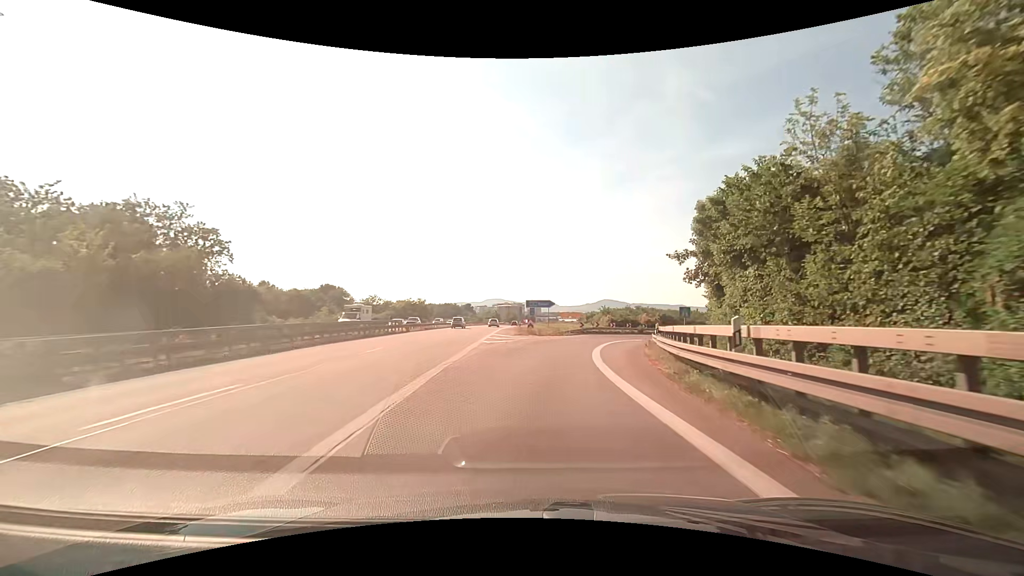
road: trunk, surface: asphalt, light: Day
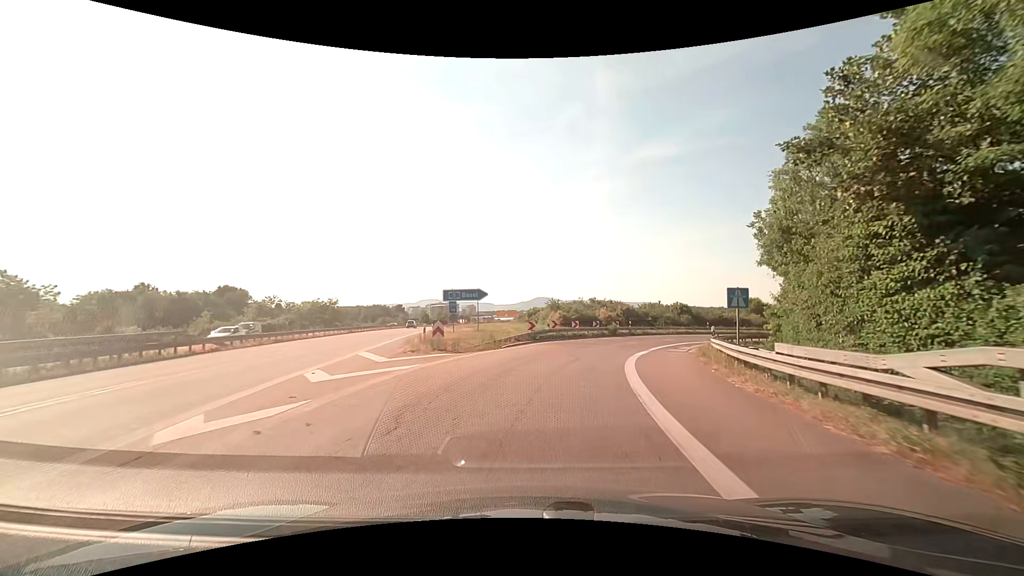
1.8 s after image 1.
(+0.9, +20.7) m; +8°
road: motorway_link
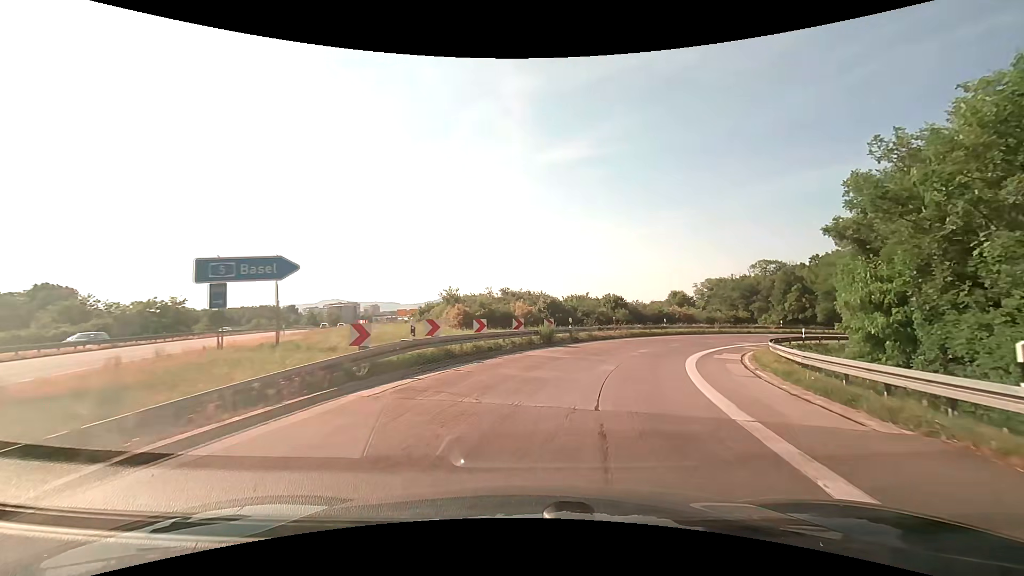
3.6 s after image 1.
(+1.4, +19.4) m; +10°
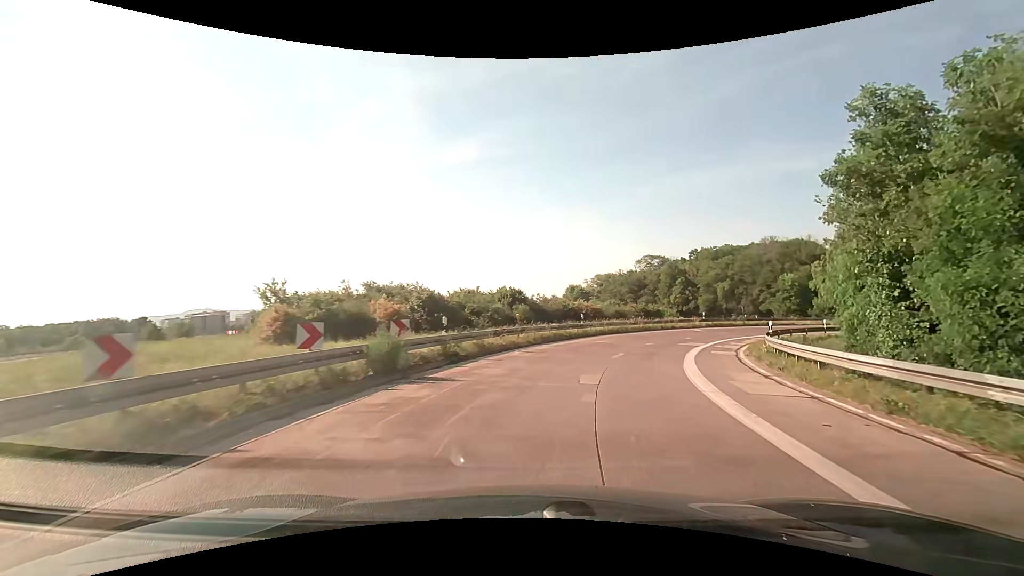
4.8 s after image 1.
(+1.3, +12.8) m; +12°
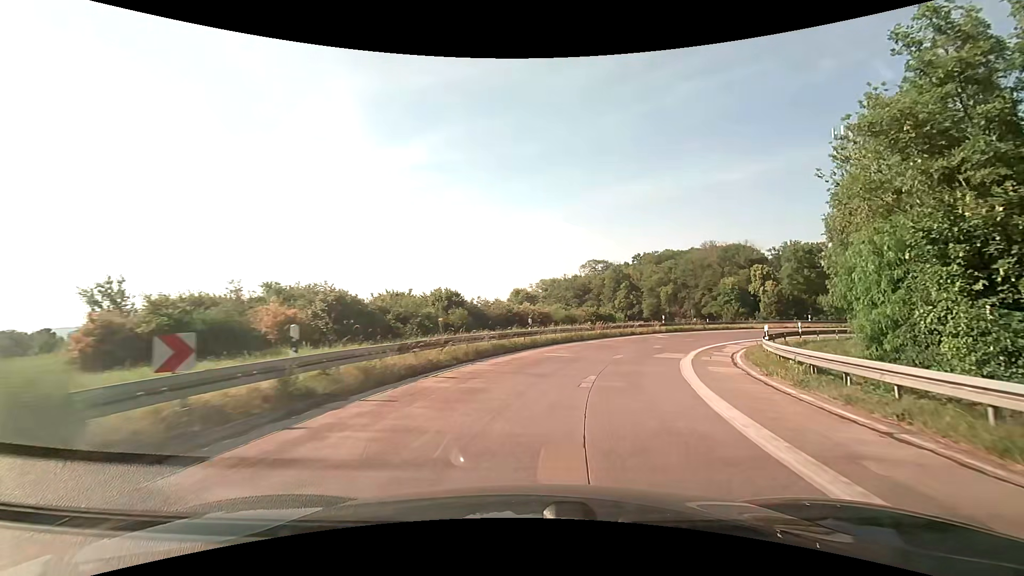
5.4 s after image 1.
(+0.3, +6.5) m; +6°
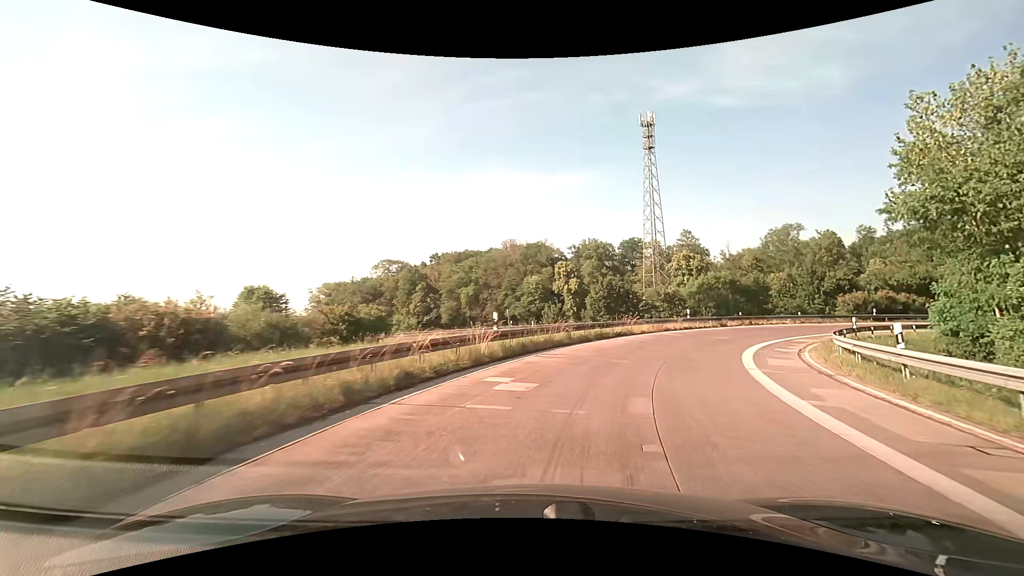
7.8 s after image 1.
(+5.2, +26.5) m; +22°
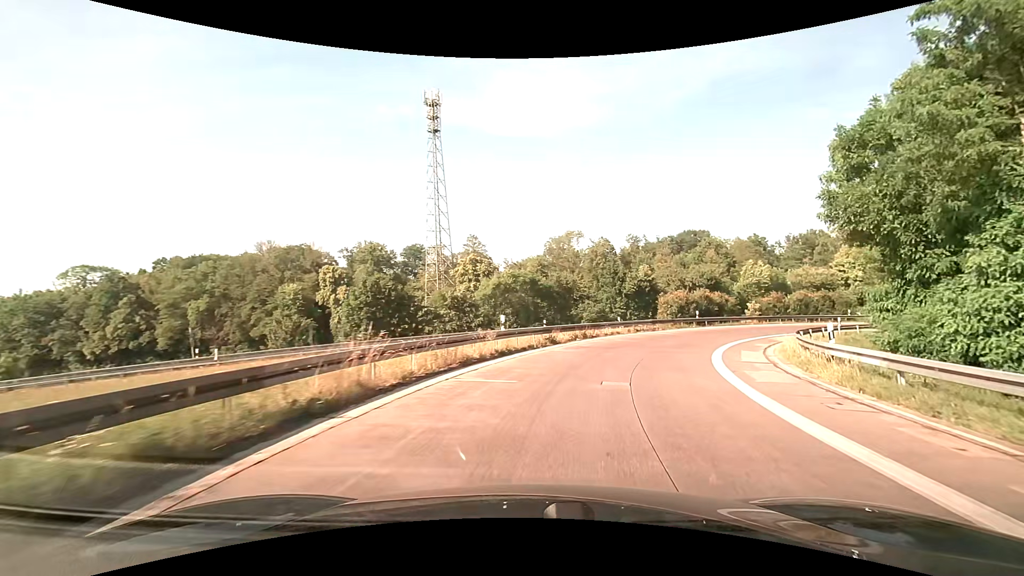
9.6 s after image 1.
(+4.2, +19.2) m; +25°
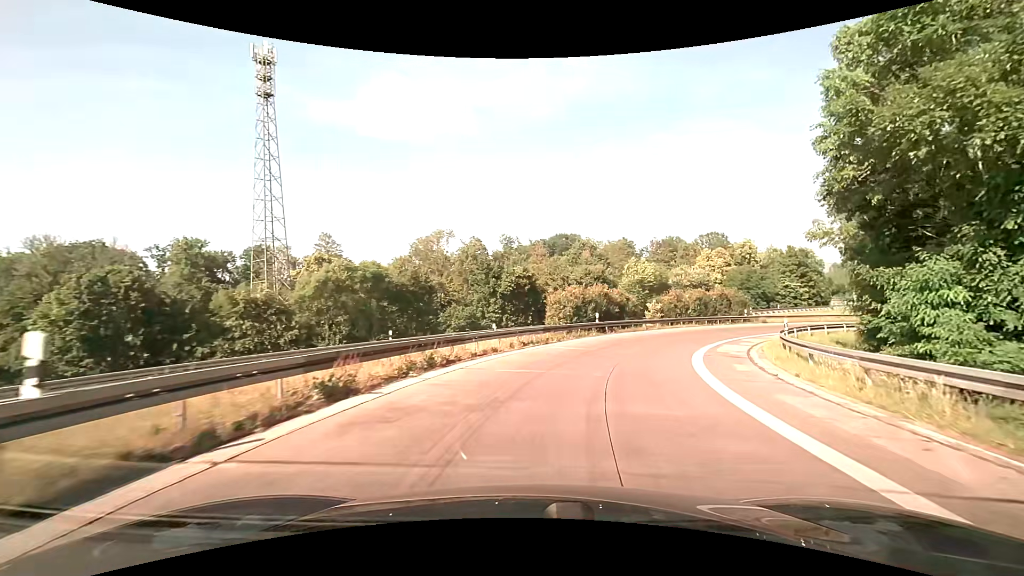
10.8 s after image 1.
(+1.8, +13.2) m; +14°
(+1, +10) (+3, +20) (+7, +29) (+13, +37) (+20, +44) (+28, +49) (+37, +54) (+47, +56) (+57, +57) (+67, +55) m
